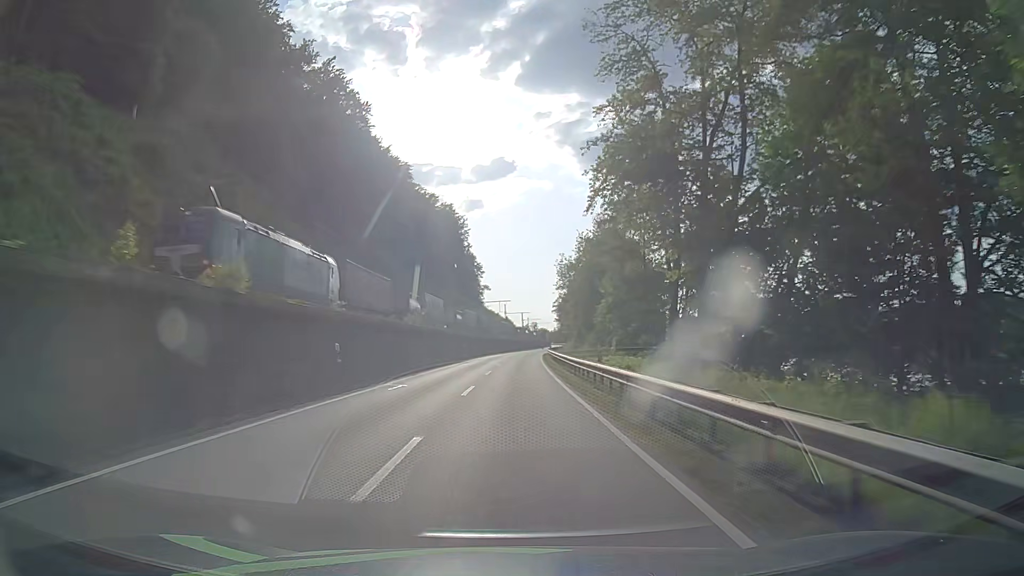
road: primary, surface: asphalt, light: Day
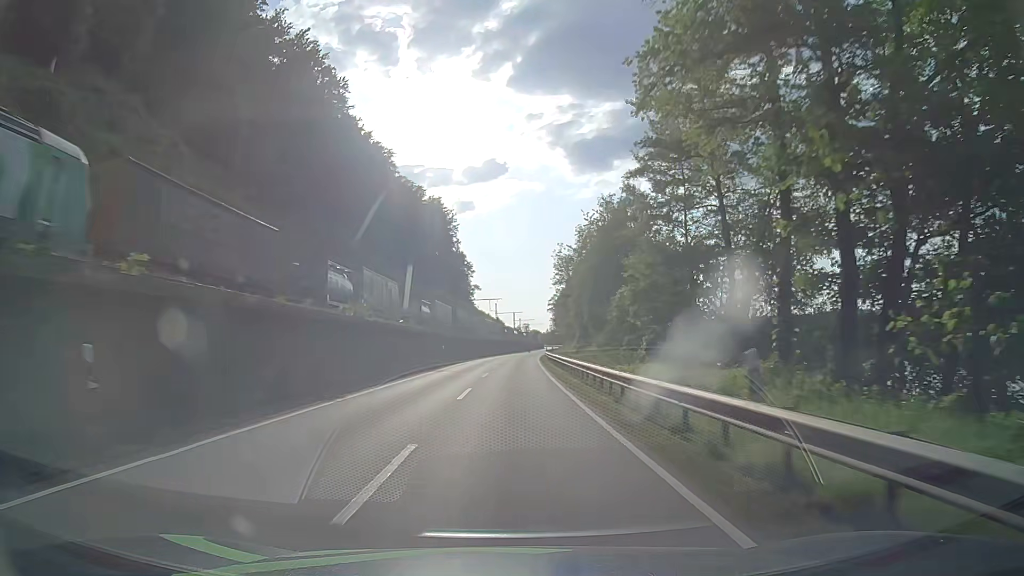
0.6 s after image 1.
(+0.1, +12.6) m; +1°
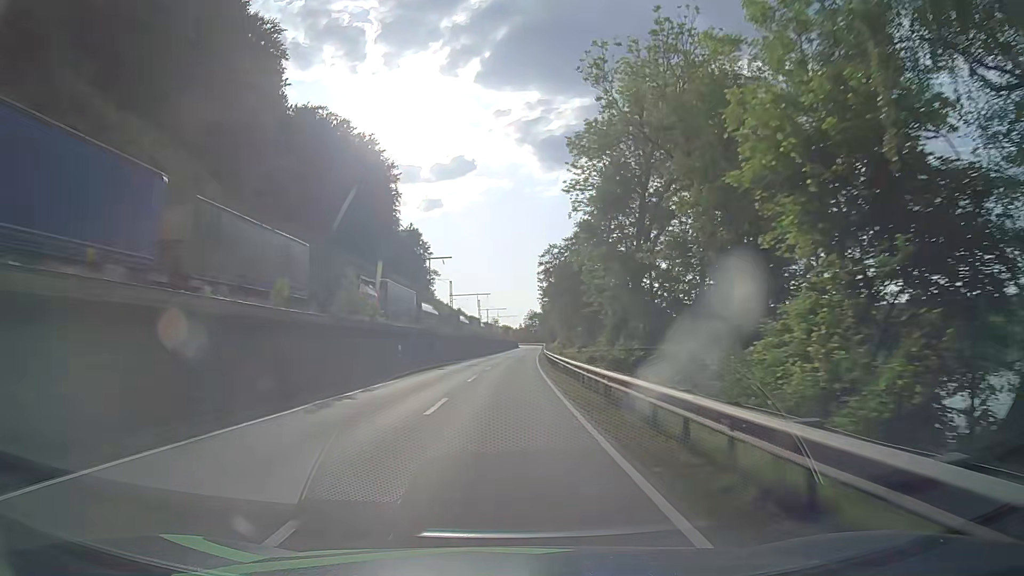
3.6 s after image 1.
(+1.5, +63.6) m; +3°
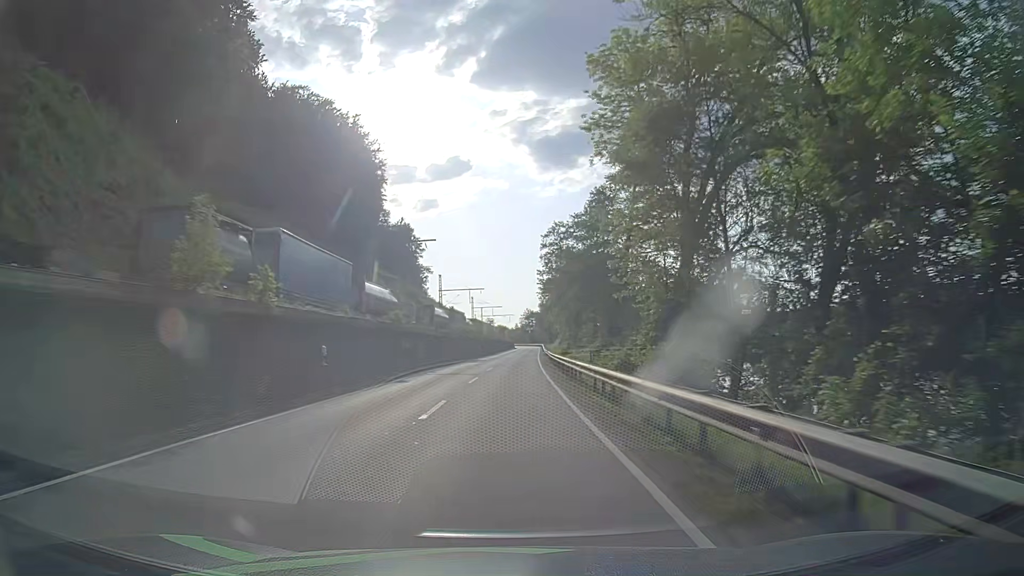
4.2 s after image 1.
(0.0, +12.8) m; 0°
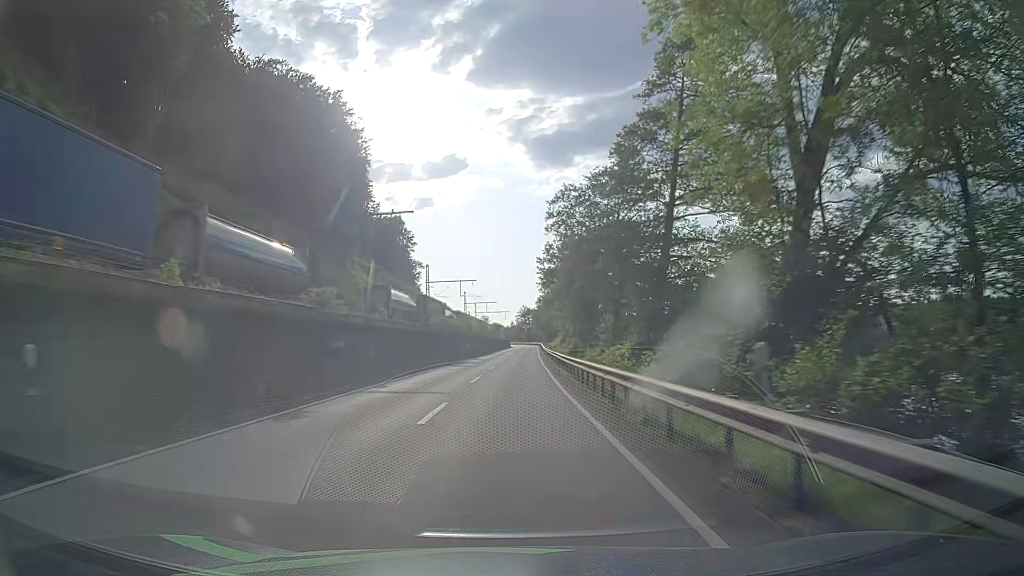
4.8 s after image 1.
(+0.1, +12.8) m; +1°
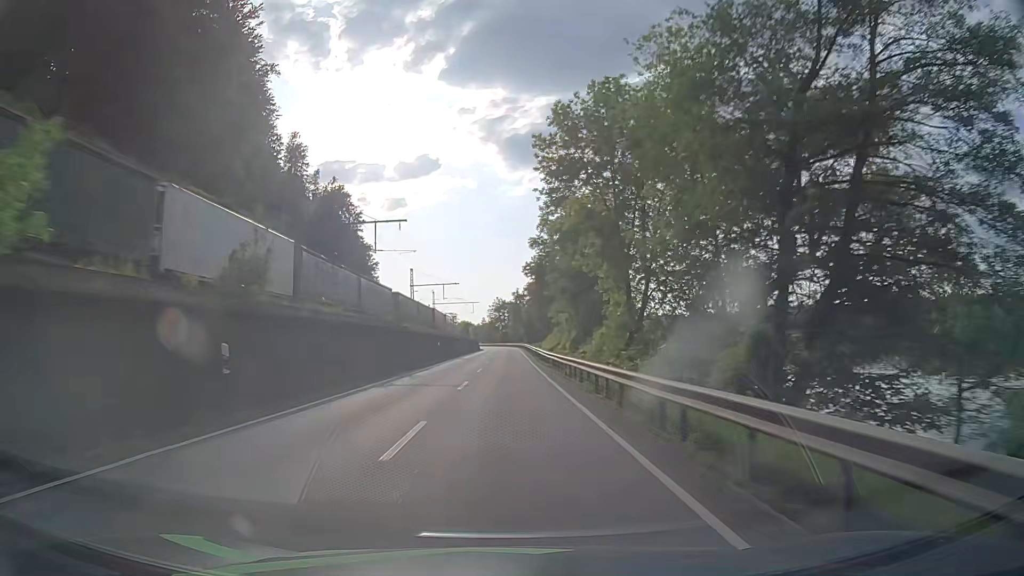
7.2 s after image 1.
(+1.1, +51.3) m; +2°
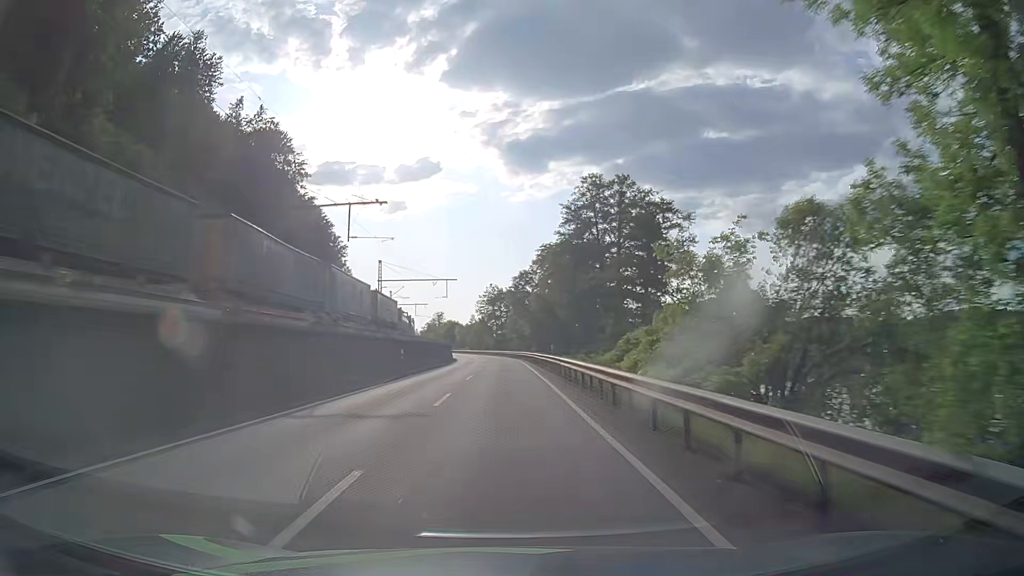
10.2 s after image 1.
(+0.1, +64.1) m; 0°
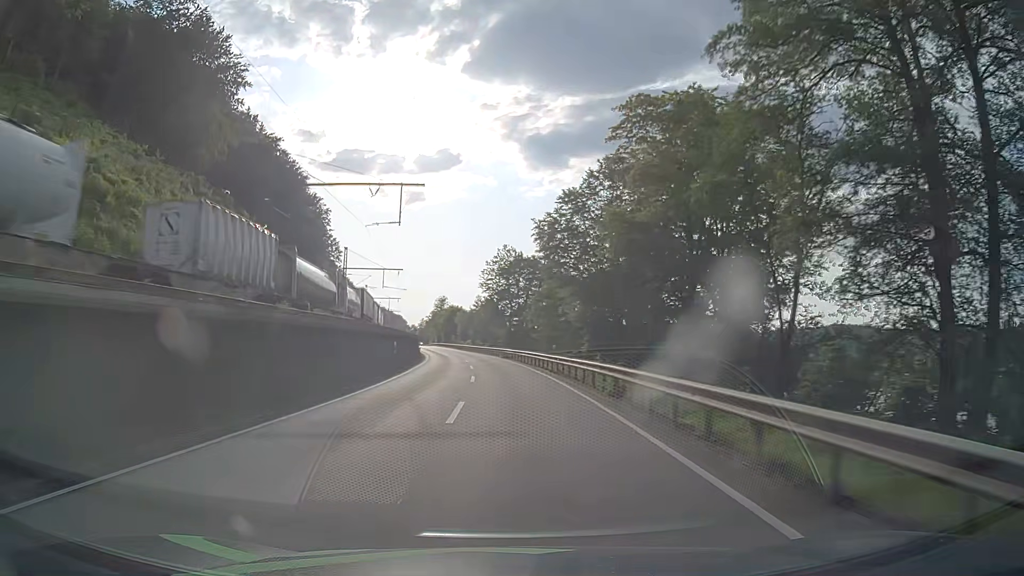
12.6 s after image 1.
(-0.1, +51.3) m; -1°
(0, +10) (0, +20) (0, +30) (-1, +40) (-1, +50) (-2, +60) (-4, +70) (-5, +80) (-6, +90) (-8, +100) m
